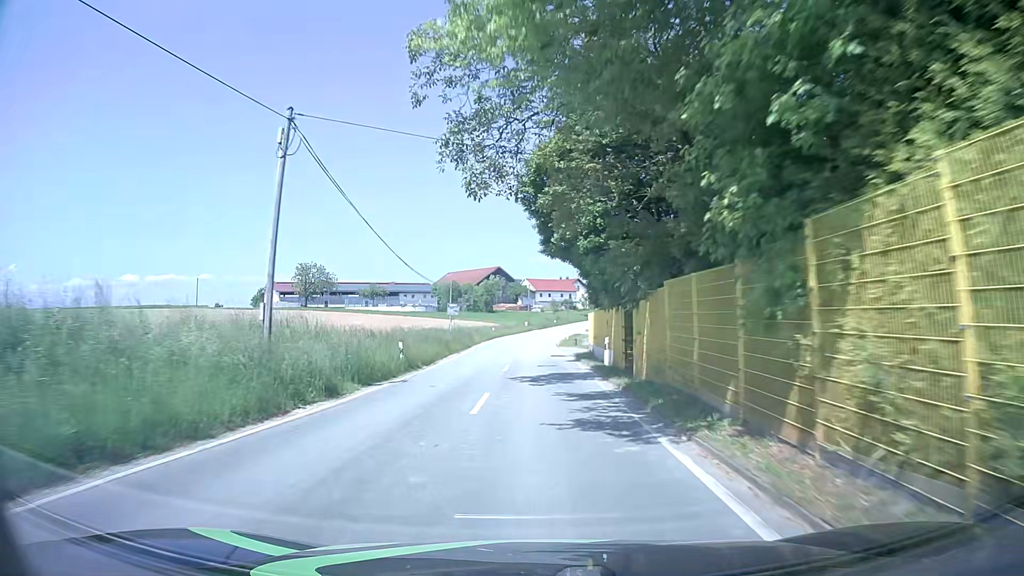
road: tertiary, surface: asphalt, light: Day
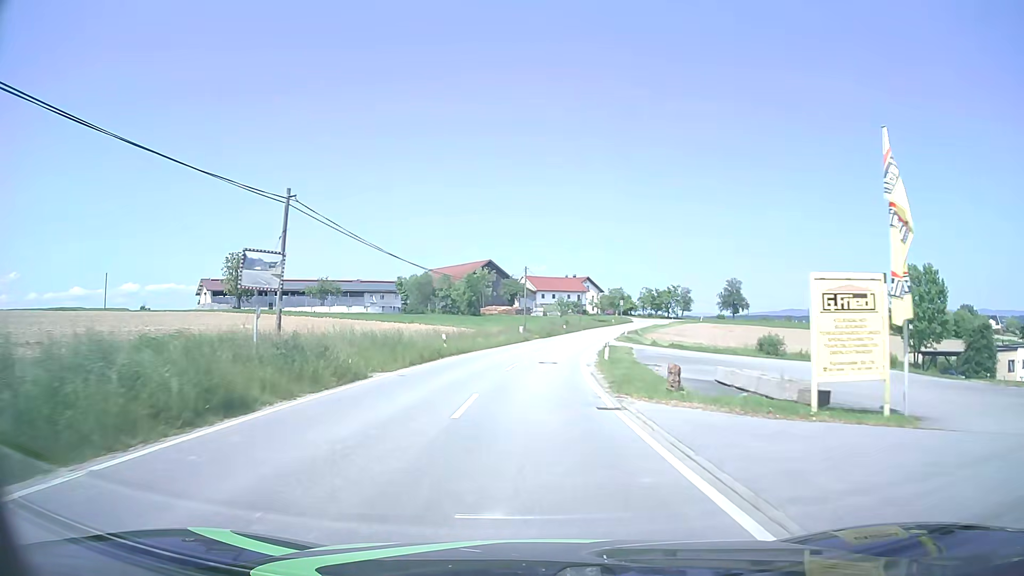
(+0.3, +37.0) m; +1°
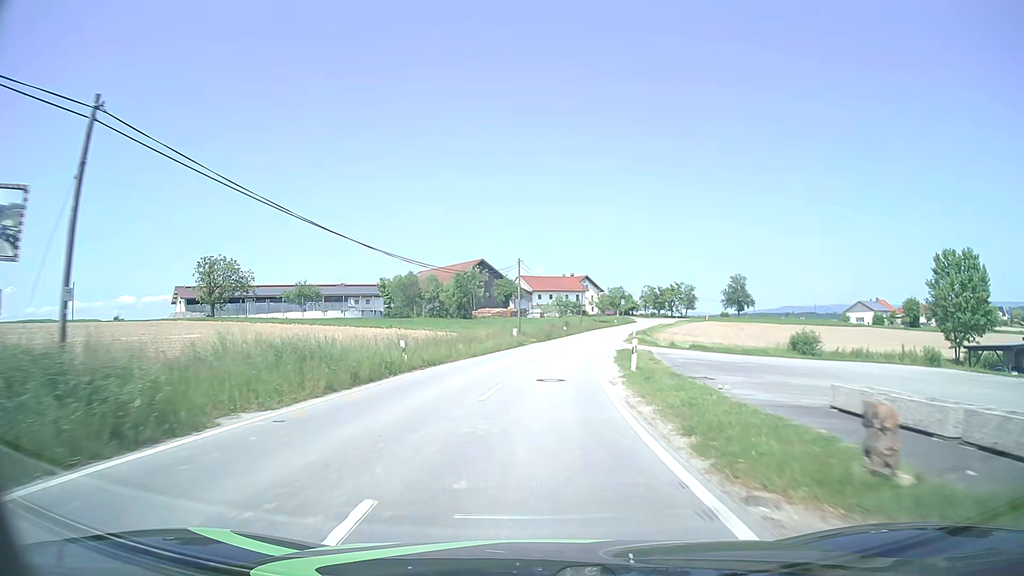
(0.0, +9.2) m; 0°
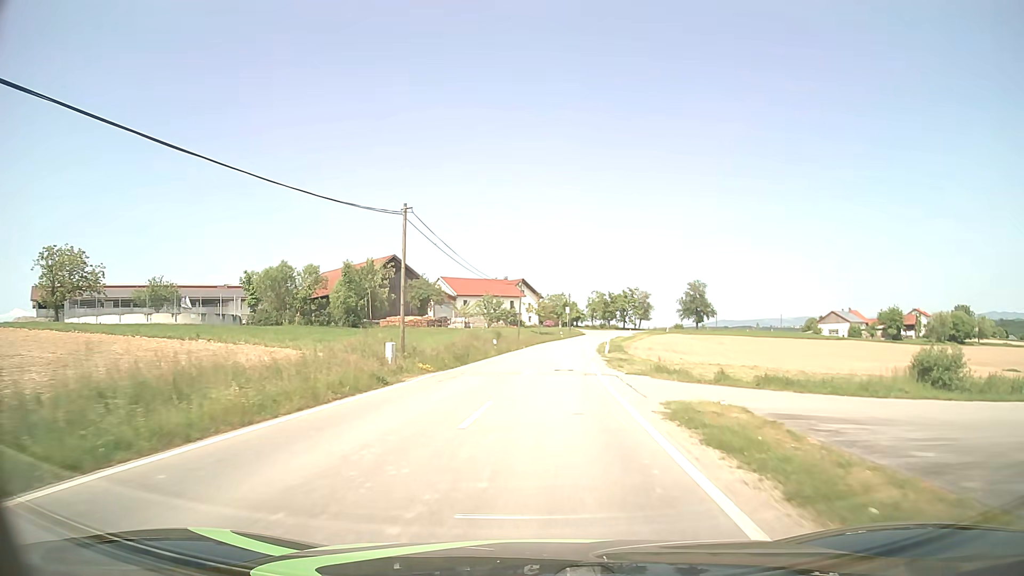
(+1.1, +27.2) m; +5°
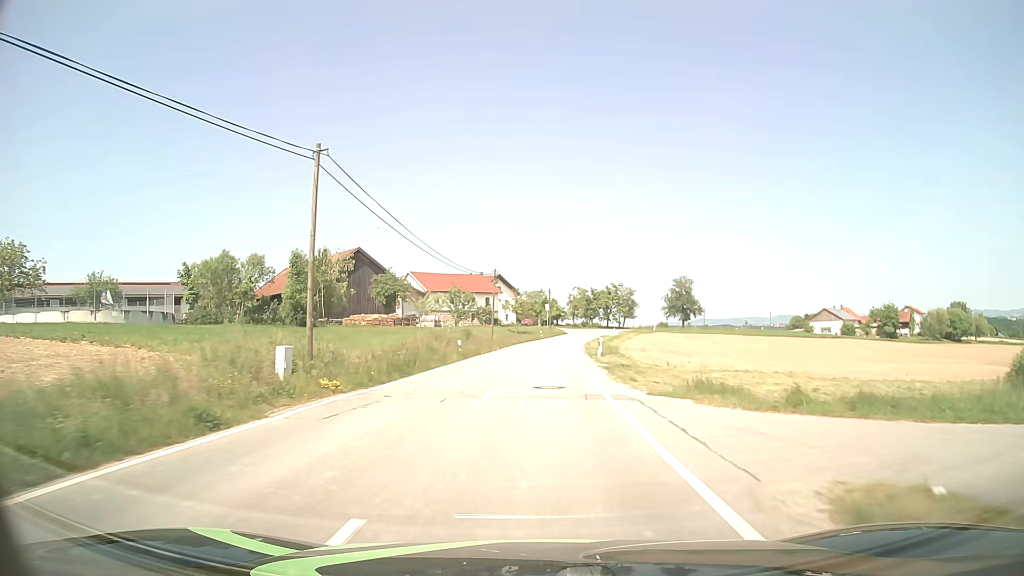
(+0.2, +9.0) m; +2°
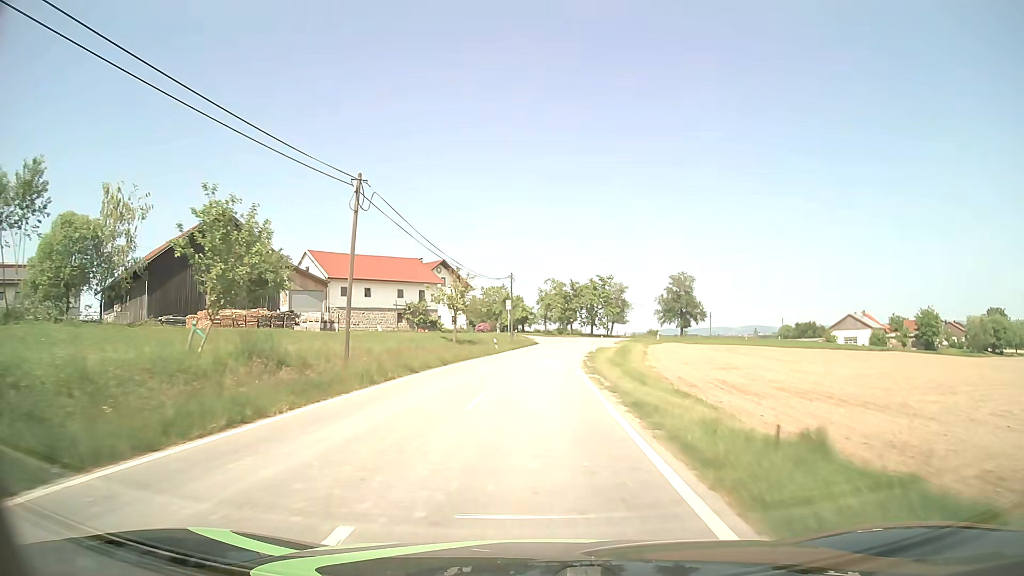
(+1.0, +36.1) m; +3°
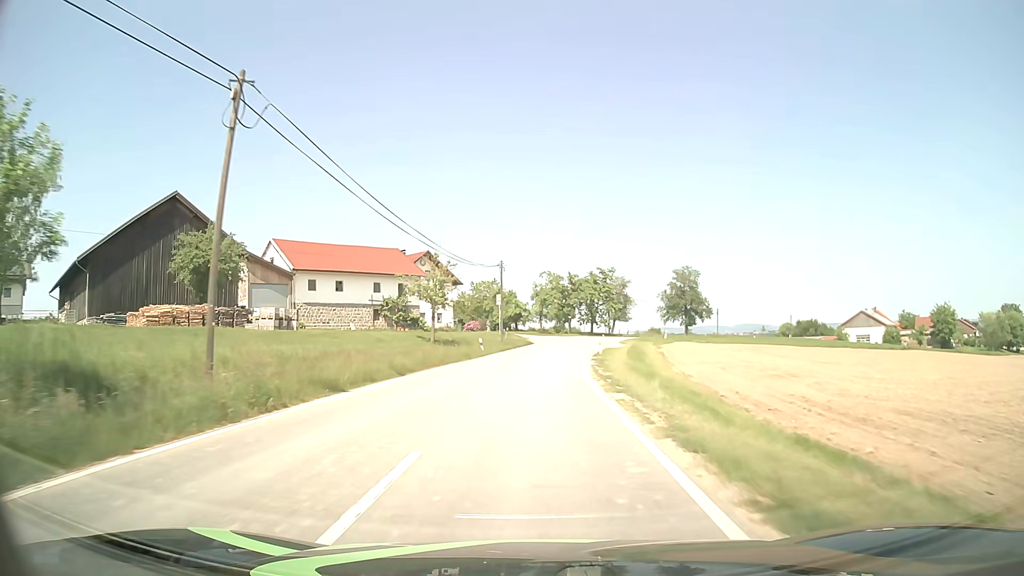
(0.0, +9.0) m; +1°
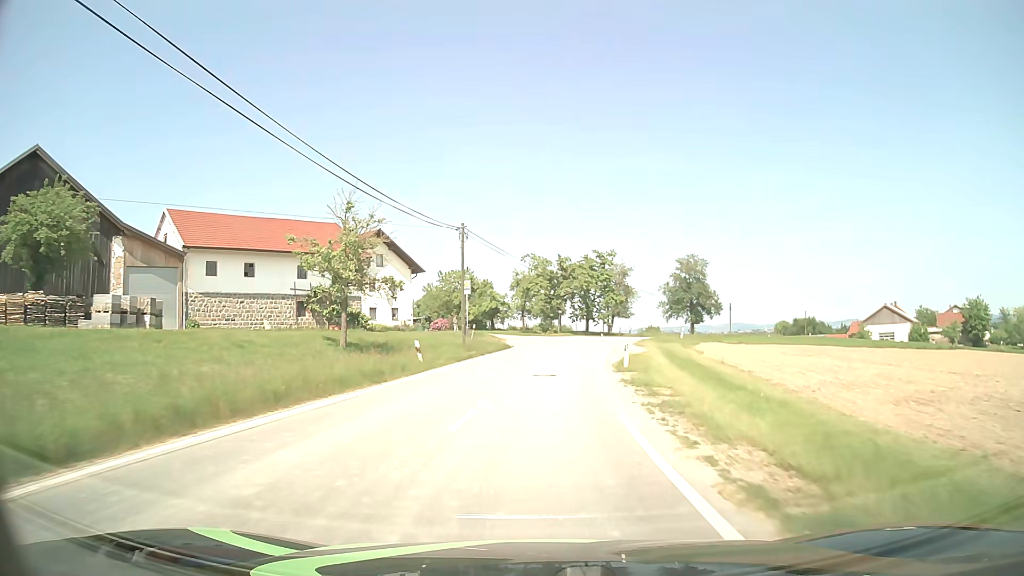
(+0.1, +18.1) m; +1°
(0, +10) (+1, +20) (+1, +30) (+3, +40) (+5, +50) (+8, +59) (+12, +68) (+17, +77) (+23, +85) (+29, +93) m
